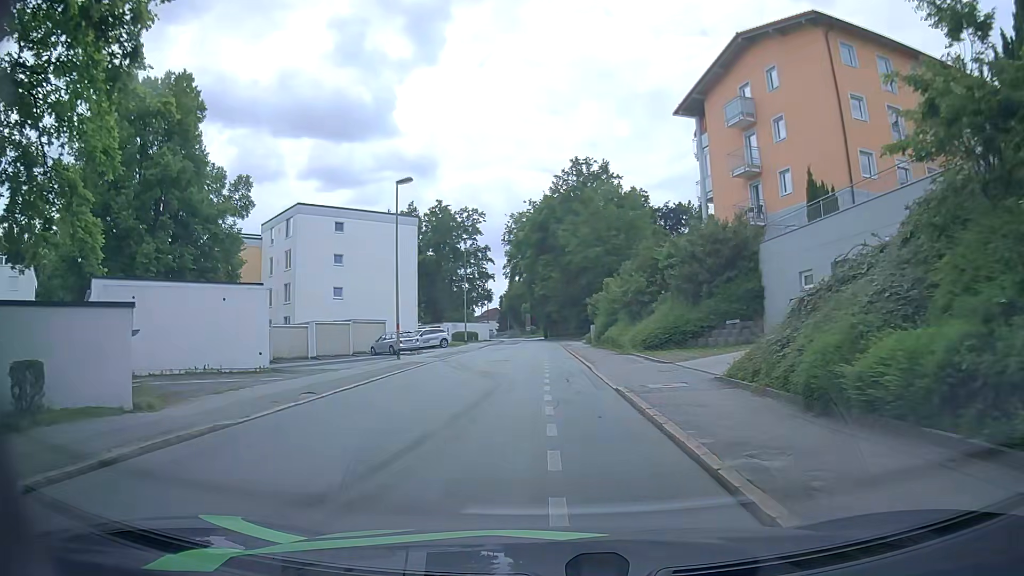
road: residential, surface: asphalt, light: Day
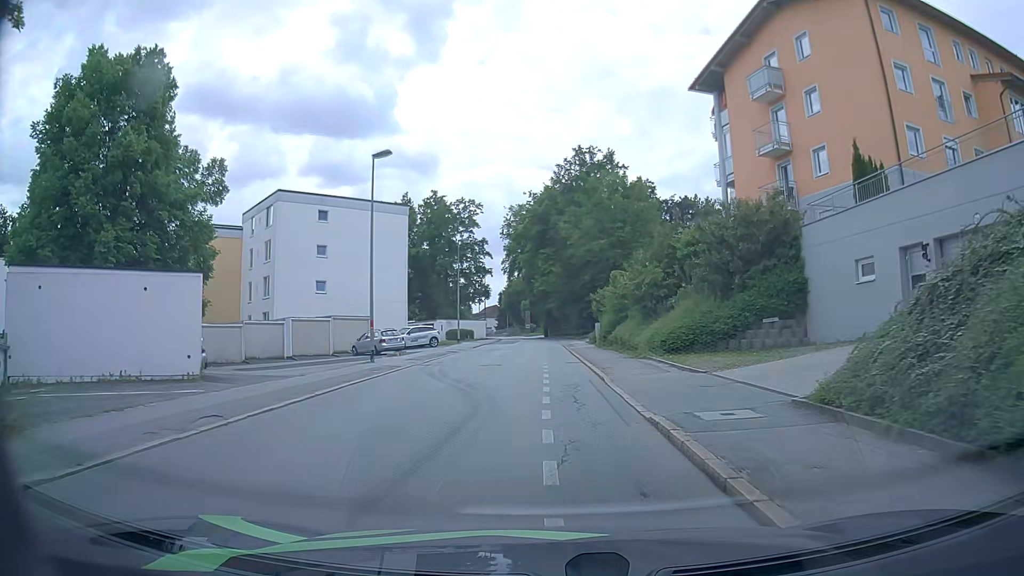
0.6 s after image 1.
(-0.1, +4.5) m; -1°
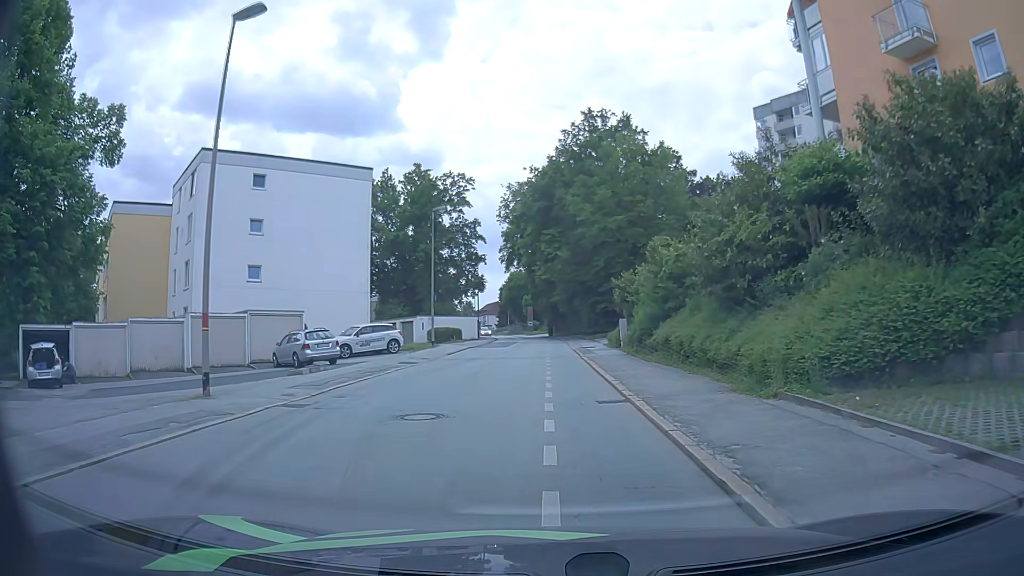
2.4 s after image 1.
(+0.1, +13.2) m; 0°
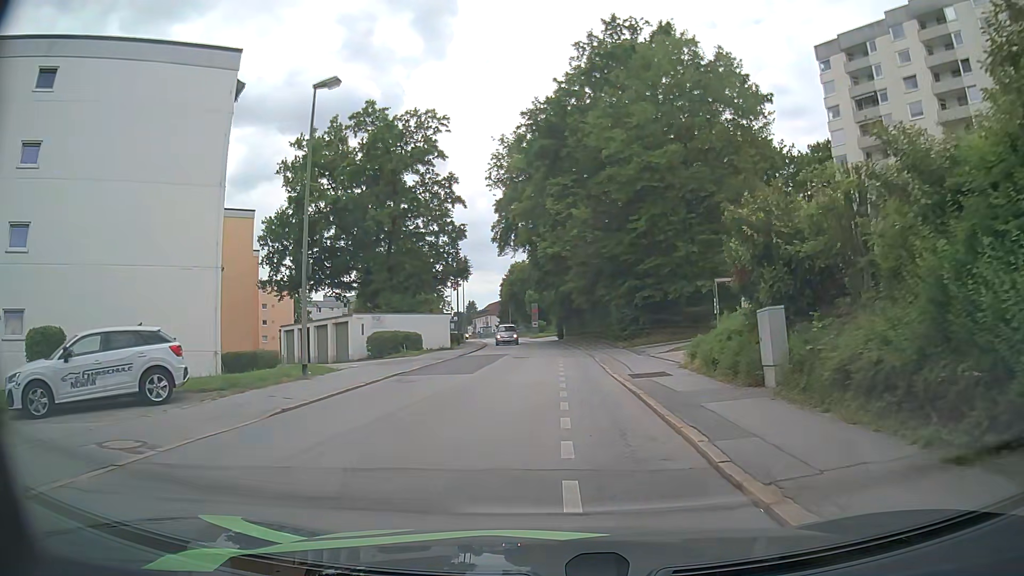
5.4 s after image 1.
(-0.1, +21.5) m; 0°
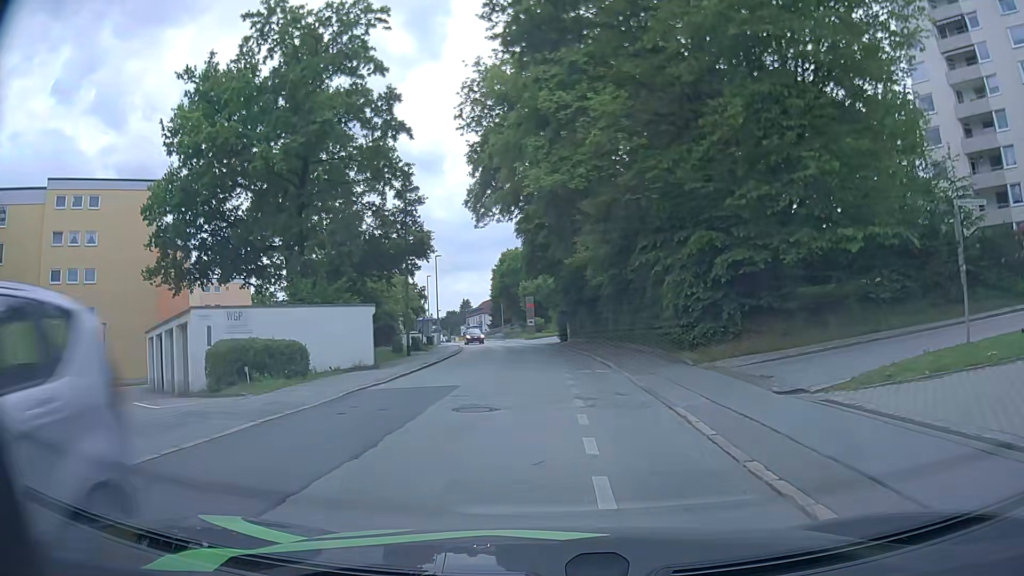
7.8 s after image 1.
(-0.1, +18.0) m; 0°
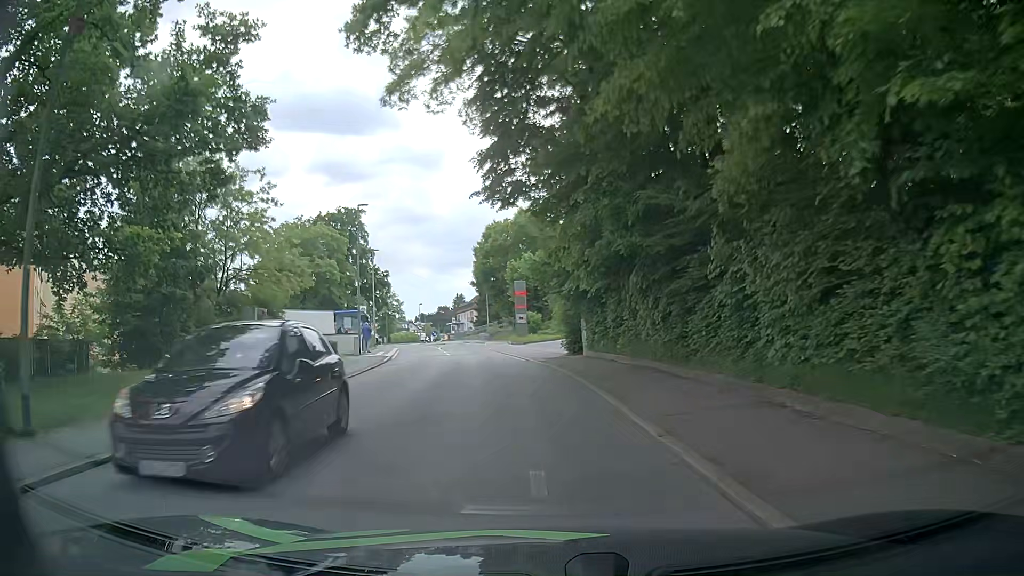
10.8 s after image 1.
(+0.2, +25.7) m; -1°
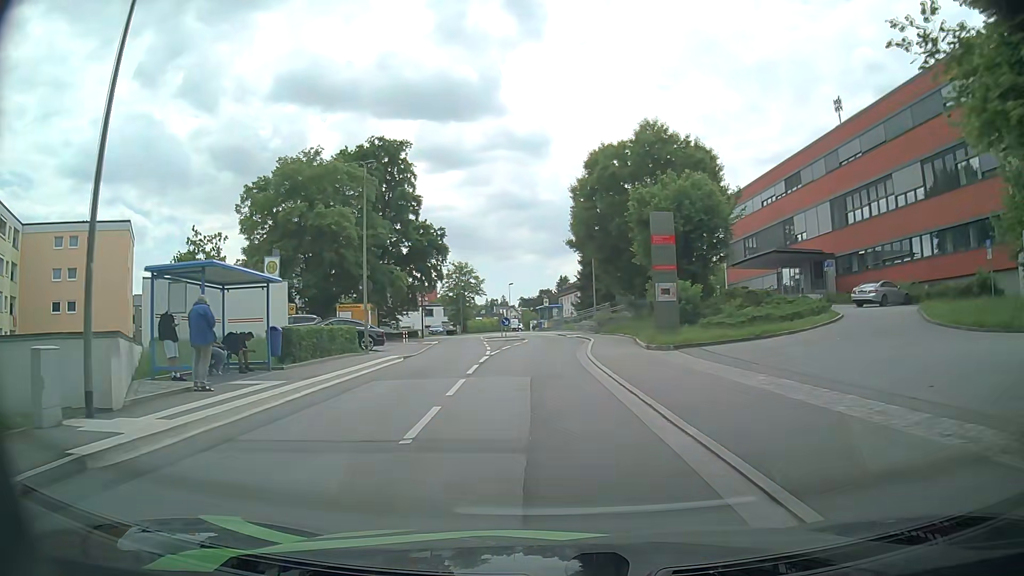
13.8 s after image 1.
(-2.0, +28.2) m; -8°
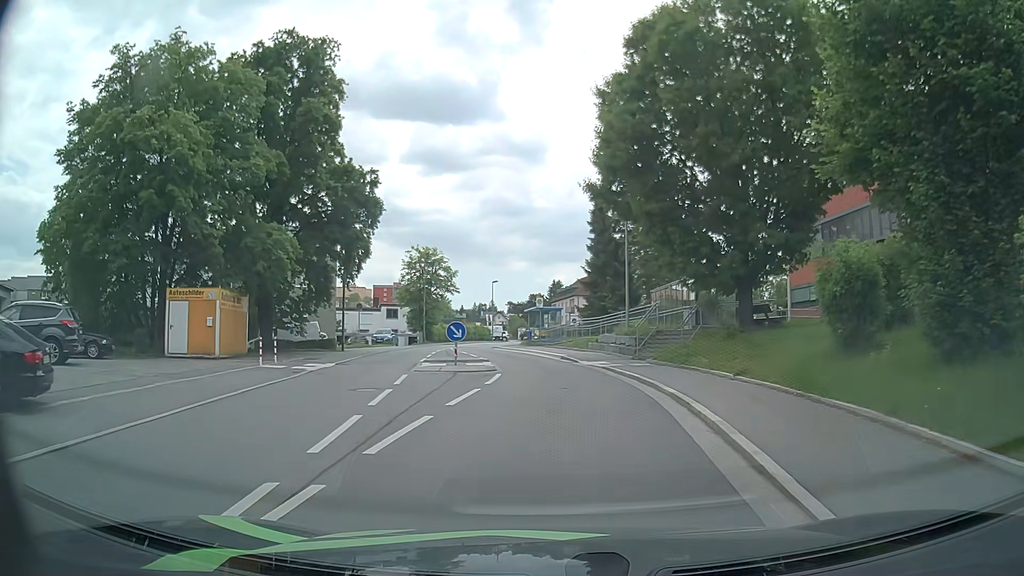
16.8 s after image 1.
(-0.4, +22.5) m; -1°
(0, +10) (+1, +20) (0, +30) (-2, +40) (-4, +50) (-5, +60) (-4, +69) (-2, +79) (0, +89) (+2, +99) m
